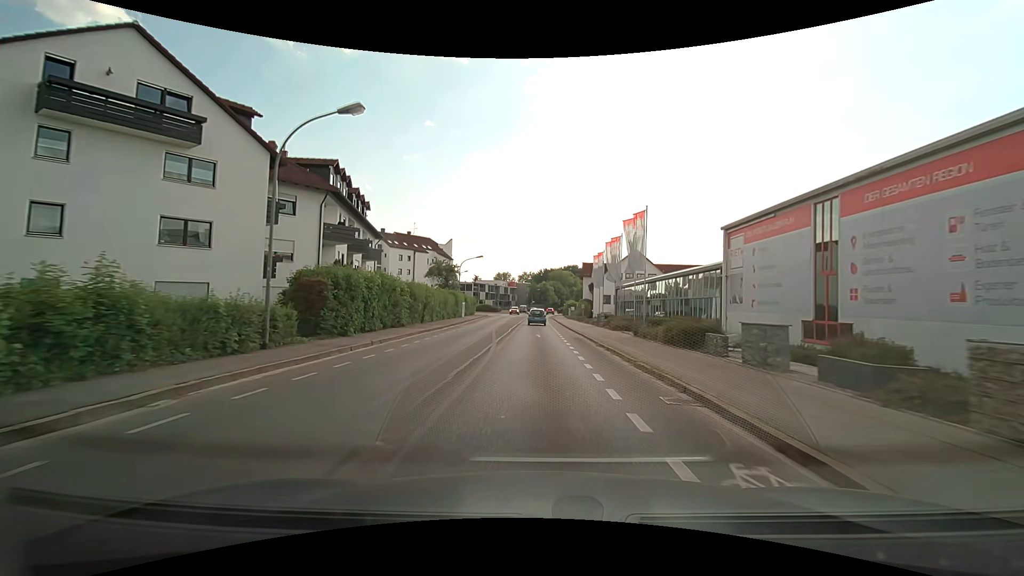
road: secondary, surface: asphalt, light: Day
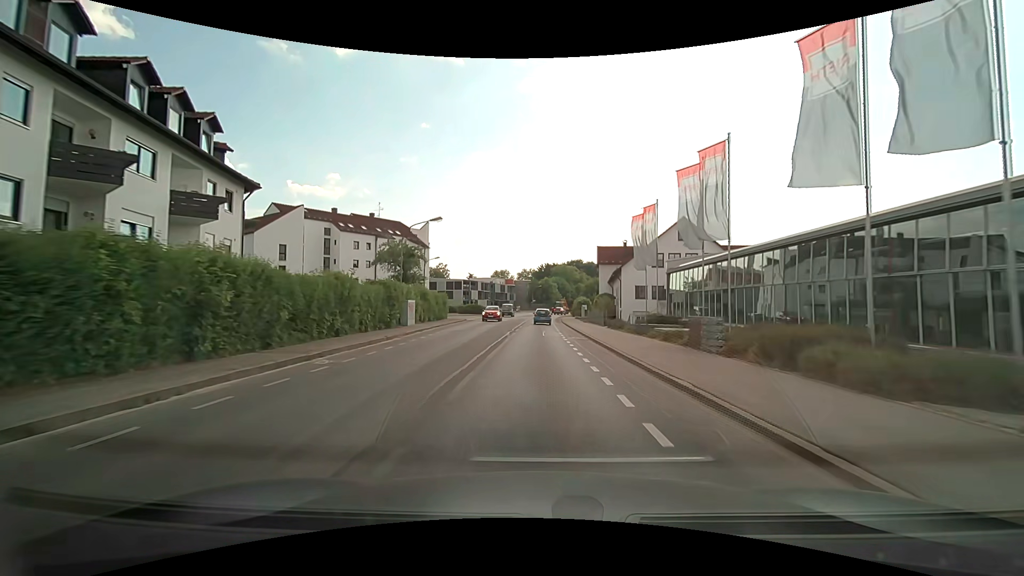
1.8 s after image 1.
(0.0, +24.6) m; 0°
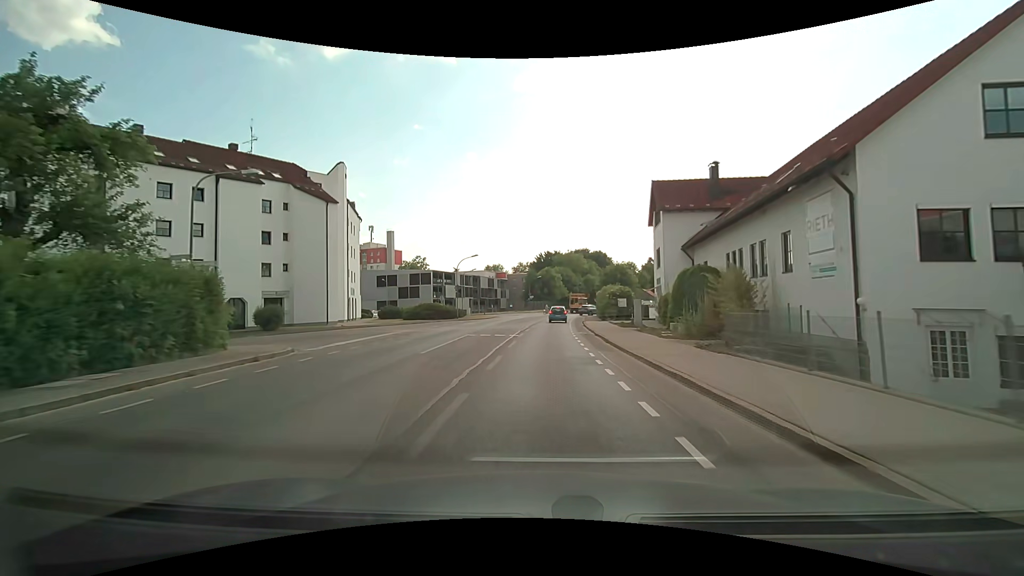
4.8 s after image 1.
(-0.1, +38.3) m; 0°
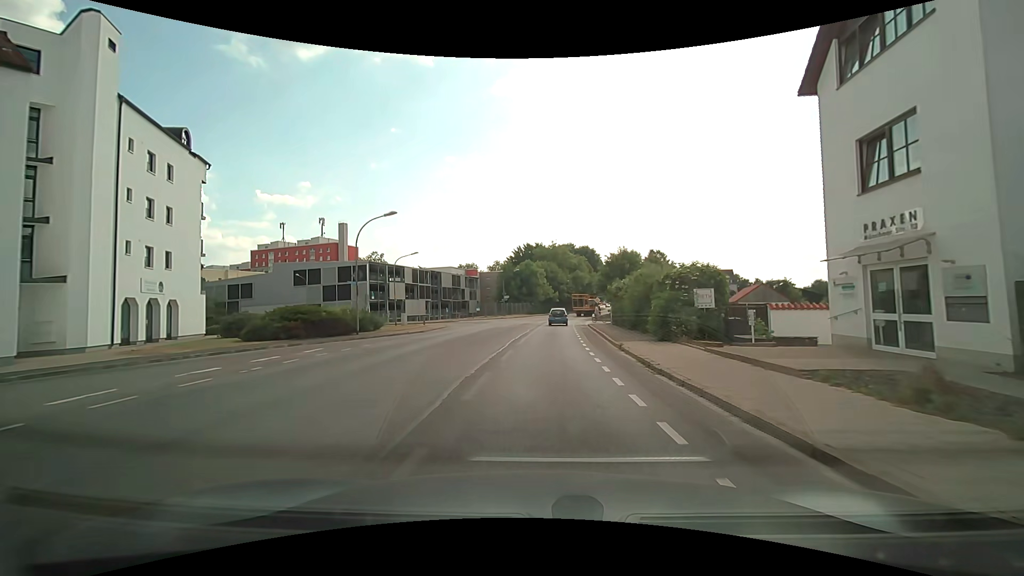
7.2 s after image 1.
(+0.4, +27.0) m; +2°
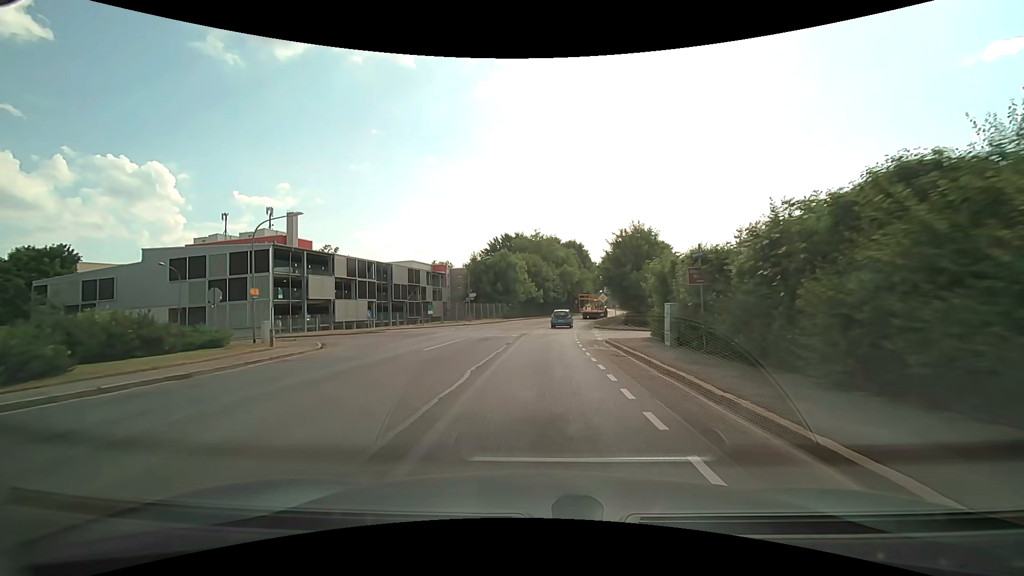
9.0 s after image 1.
(+0.4, +21.5) m; +2°
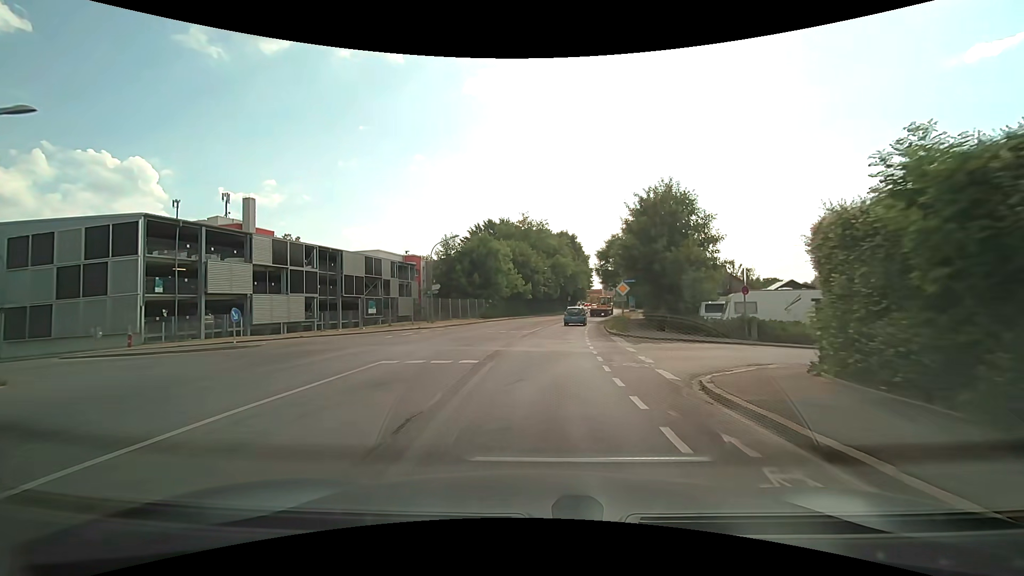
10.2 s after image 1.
(+0.1, +14.9) m; +1°
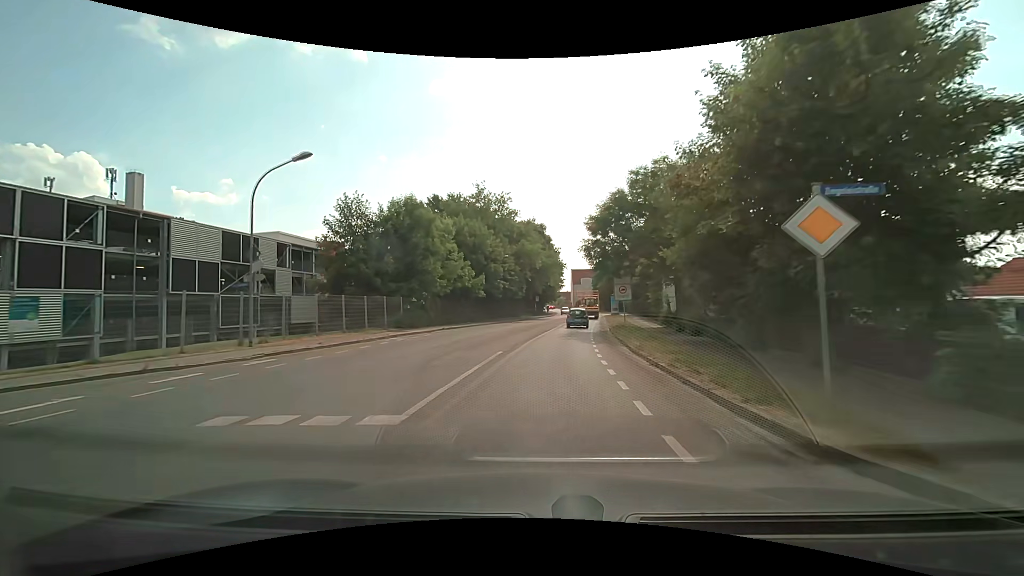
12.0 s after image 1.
(+0.7, +22.1) m; +4°
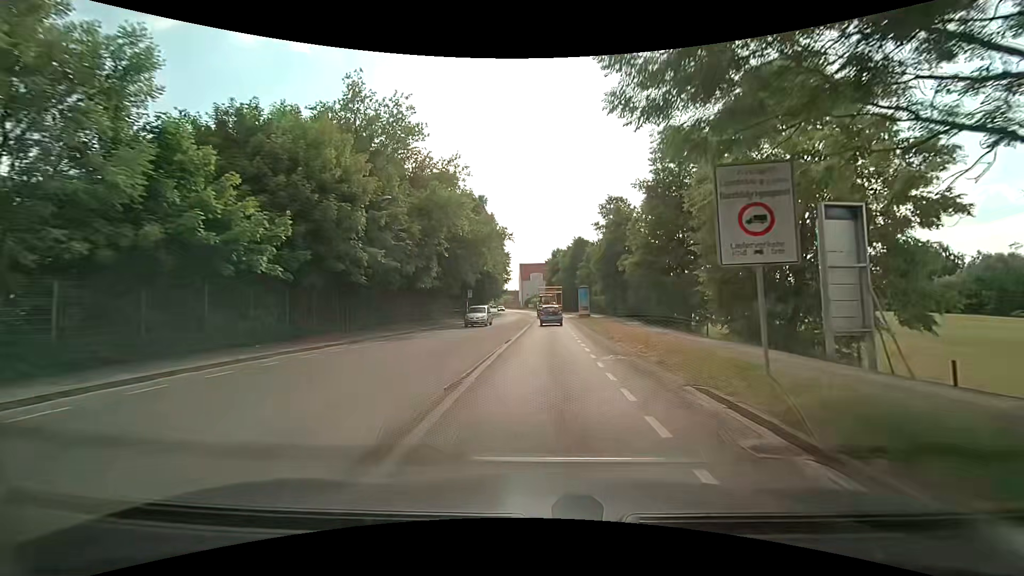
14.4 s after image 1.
(+1.6, +29.3) m; +6°
(0, +10) (0, +20) (0, +30) (+1, +40) (+1, +50) (+1, +60) (0, +70) (0, +80) (-1, +90) (-2, +100) m
